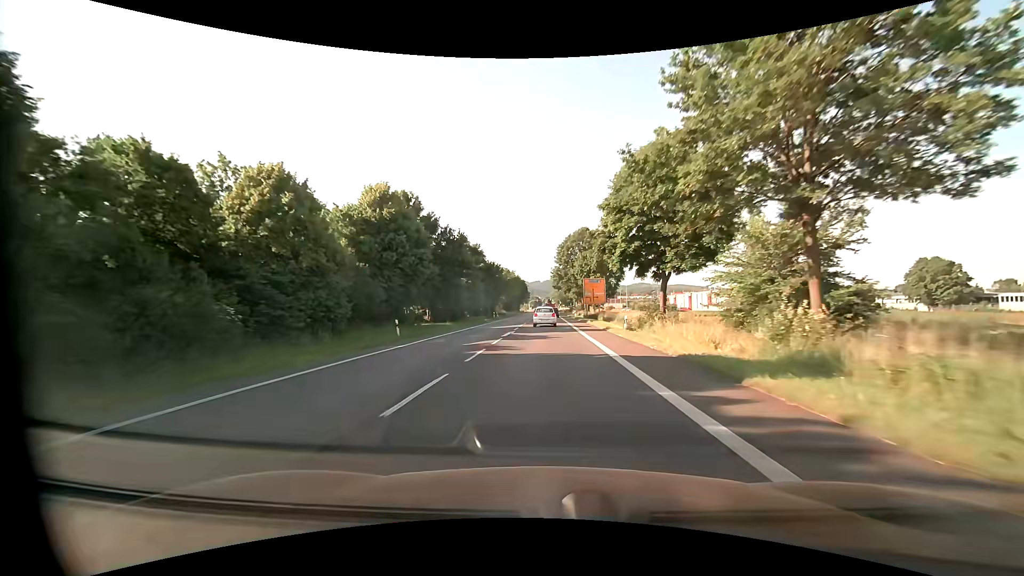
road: primary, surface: asphalt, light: Day
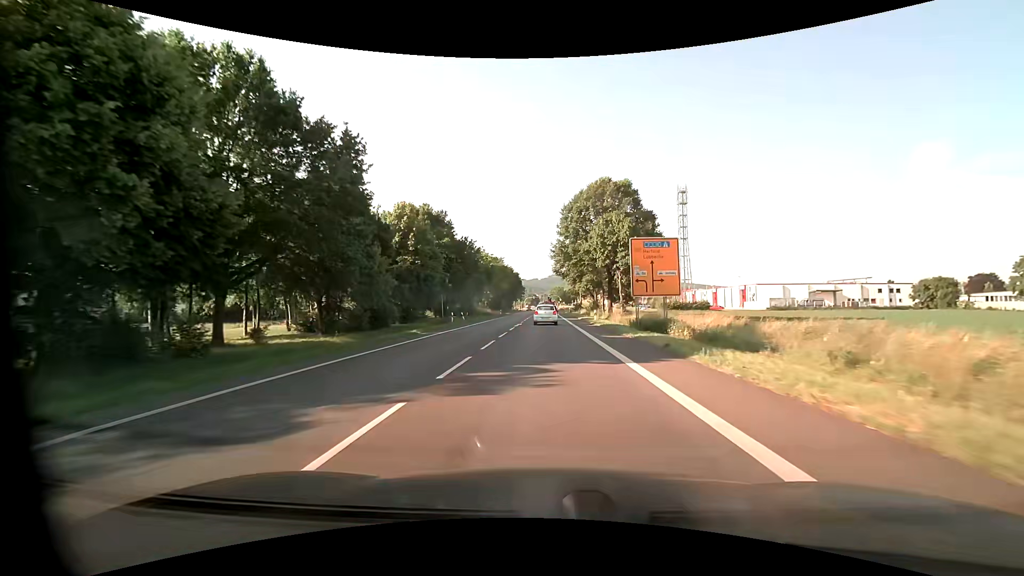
(+0.1, +33.7) m; 0°
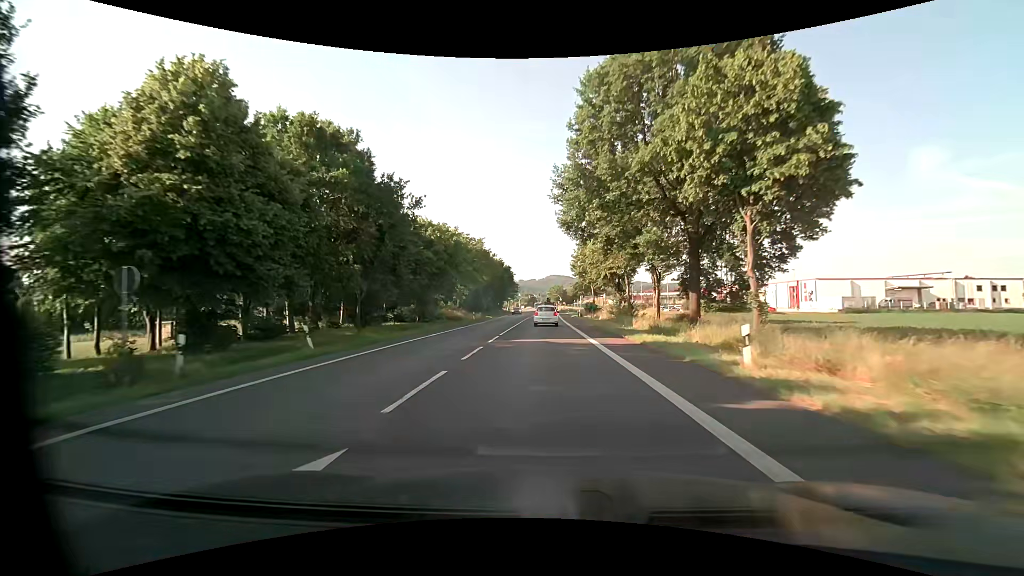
(+0.4, +33.2) m; +1°
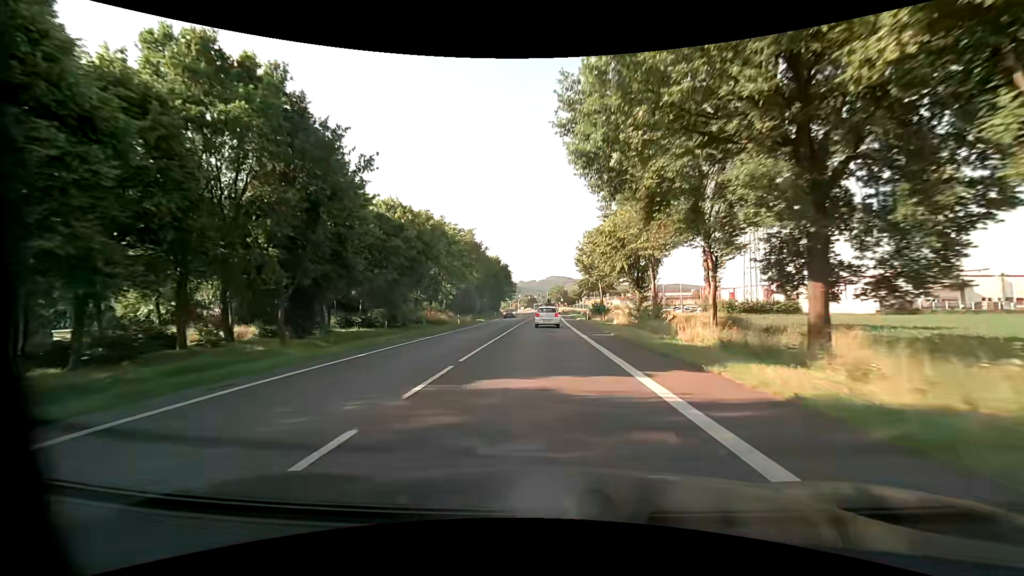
(0.0, +10.9) m; 0°
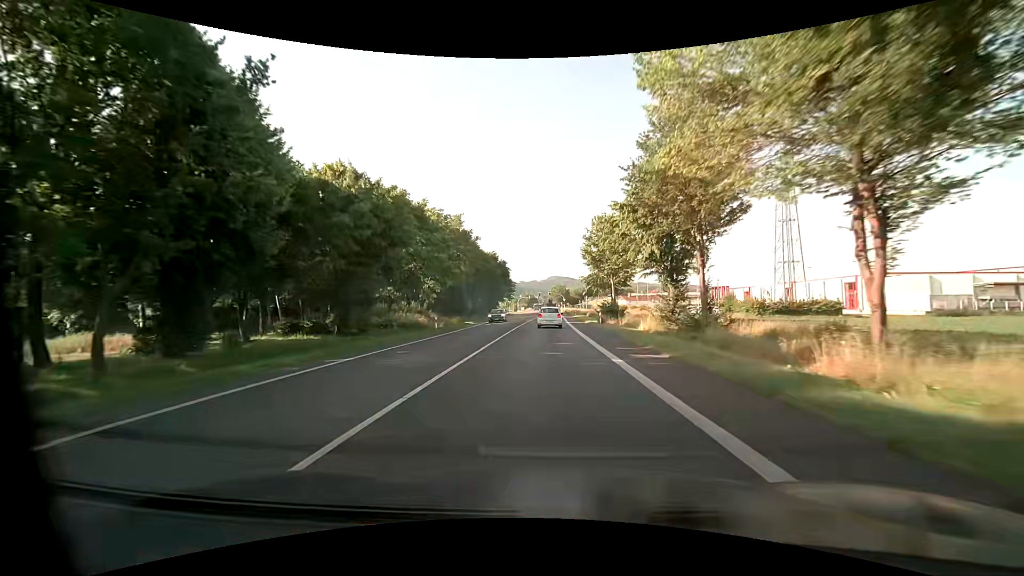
(0.0, +10.9) m; 0°
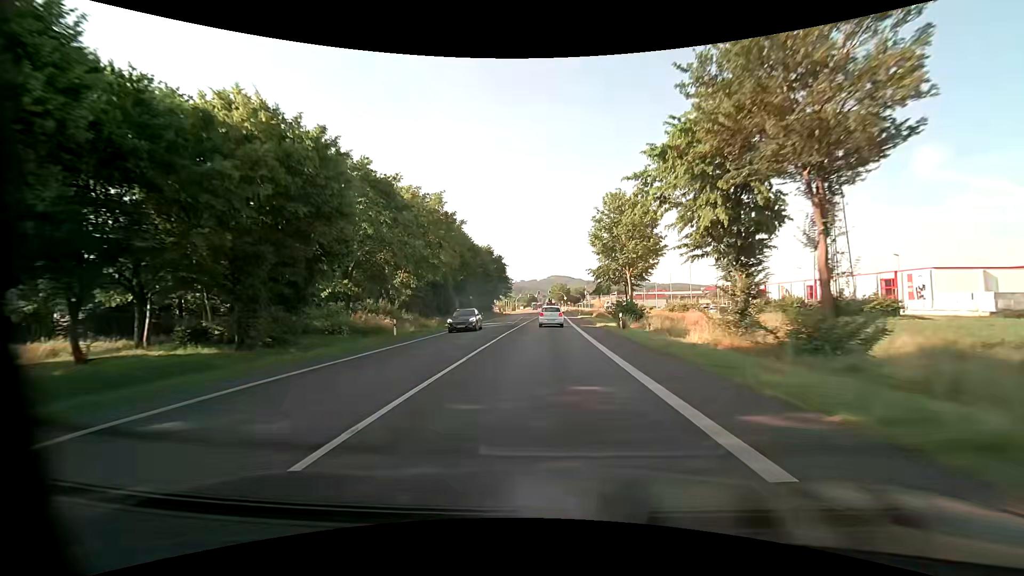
(+0.1, +10.9) m; 0°
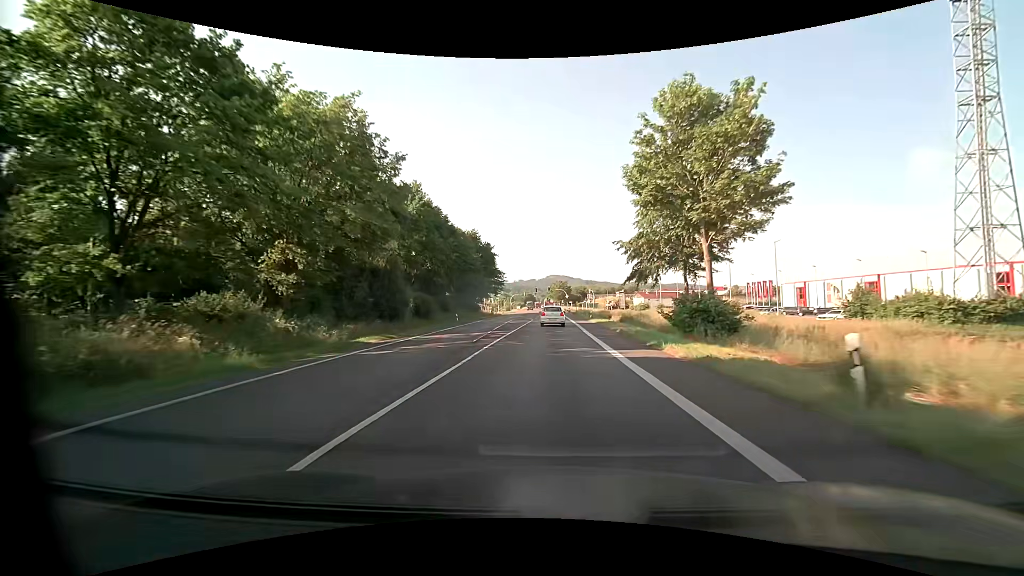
(+0.2, +21.6) m; 0°
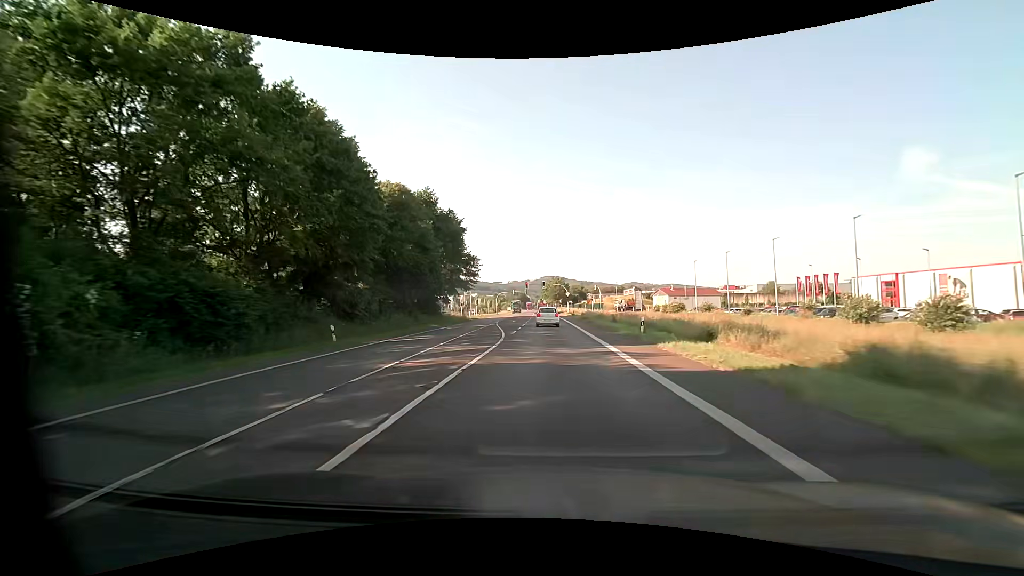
(+0.3, +32.5) m; +1°
(0, +10) (0, +20) (0, +30) (0, +40) (0, +50) (0, +60) (0, +70) (0, +80) (0, +90) (0, +100) m
